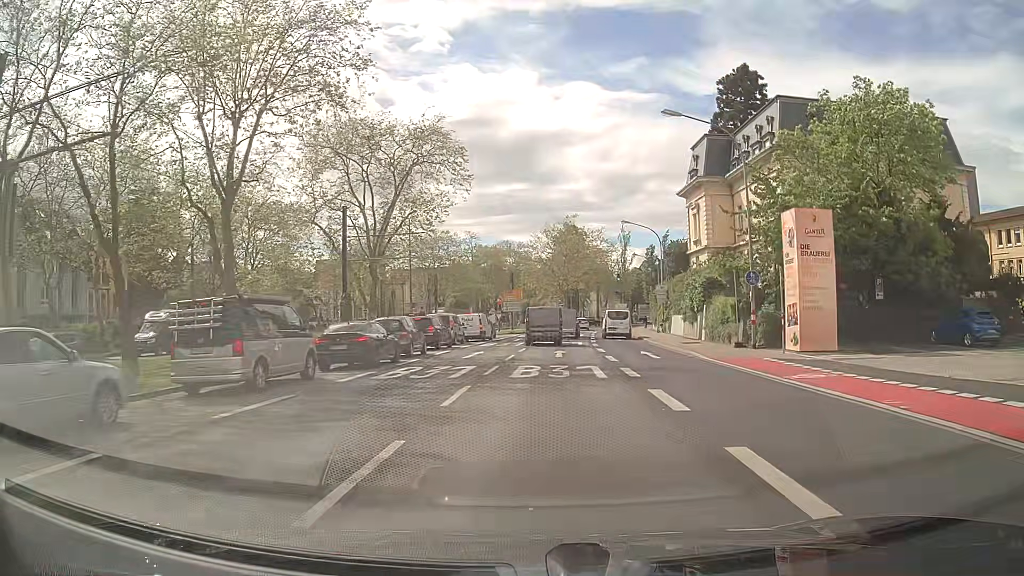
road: primary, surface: asphalt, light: Day
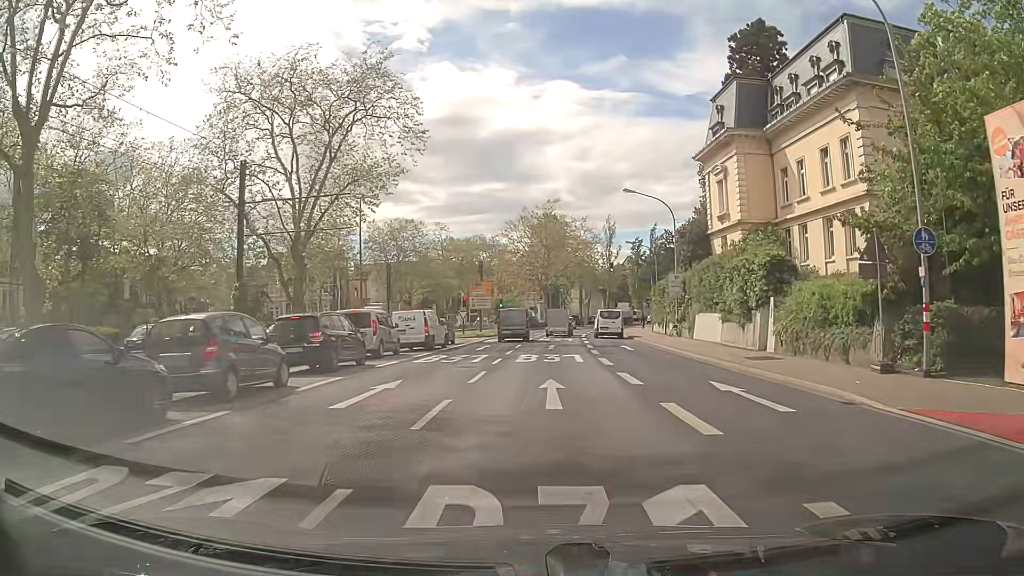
(+0.2, +14.3) m; +3°
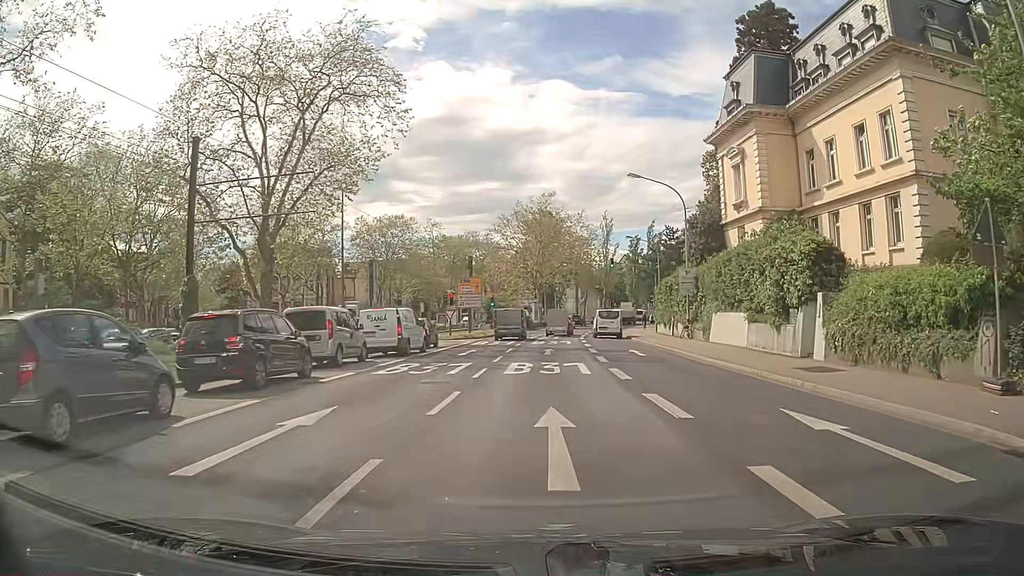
(-0.1, +4.8) m; -1°
(0, +10) (+1, +20) (+1, +30) (+2, +40) (+3, +50) (+4, +60) (+5, +70) (+7, +80) (+9, +89) (+12, +99) m
